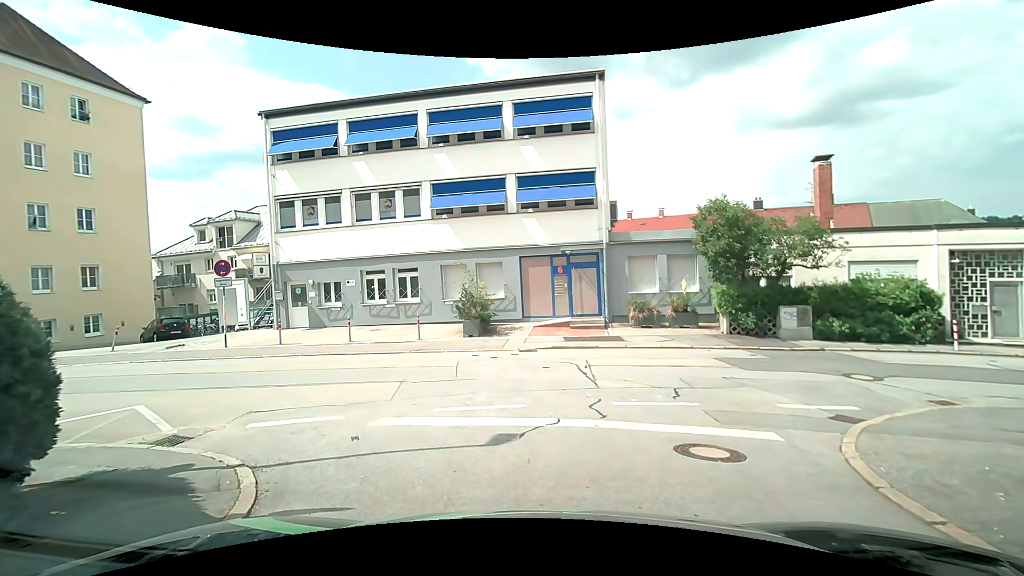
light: Day
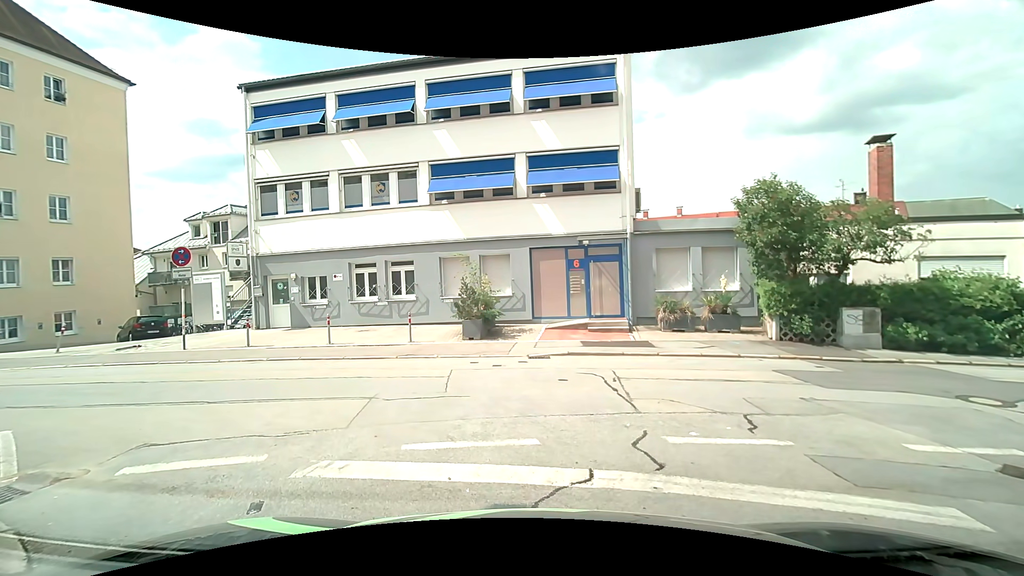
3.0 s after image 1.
(-0.1, +2.6) m; -3°
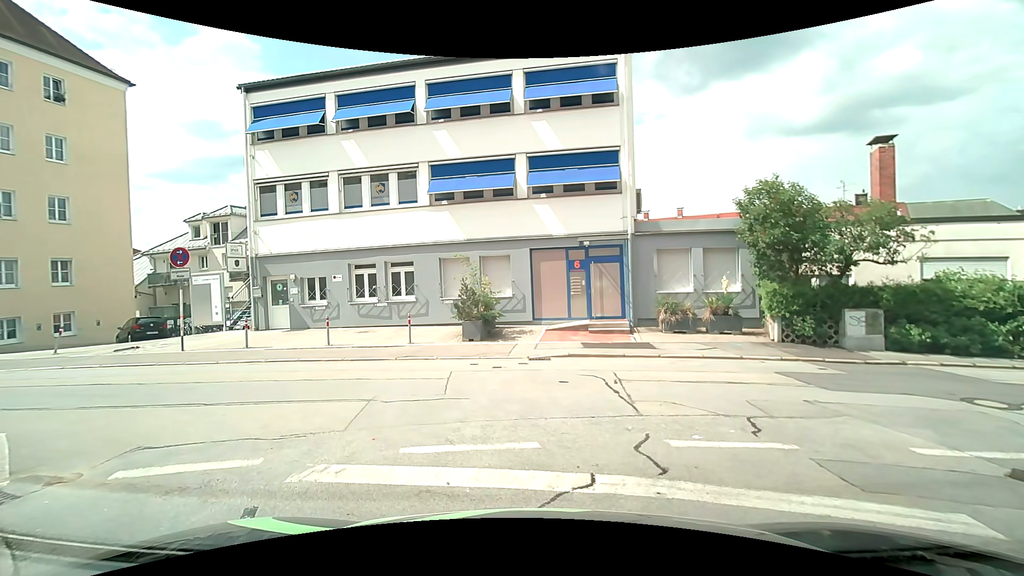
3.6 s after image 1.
(0.0, +0.1) m; 0°
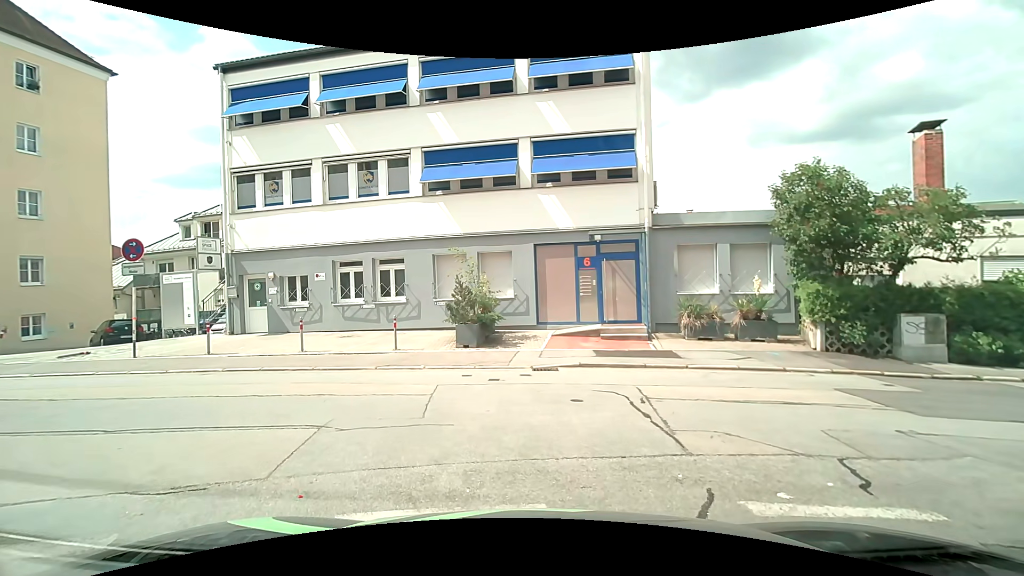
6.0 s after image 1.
(0.0, +2.0) m; 0°
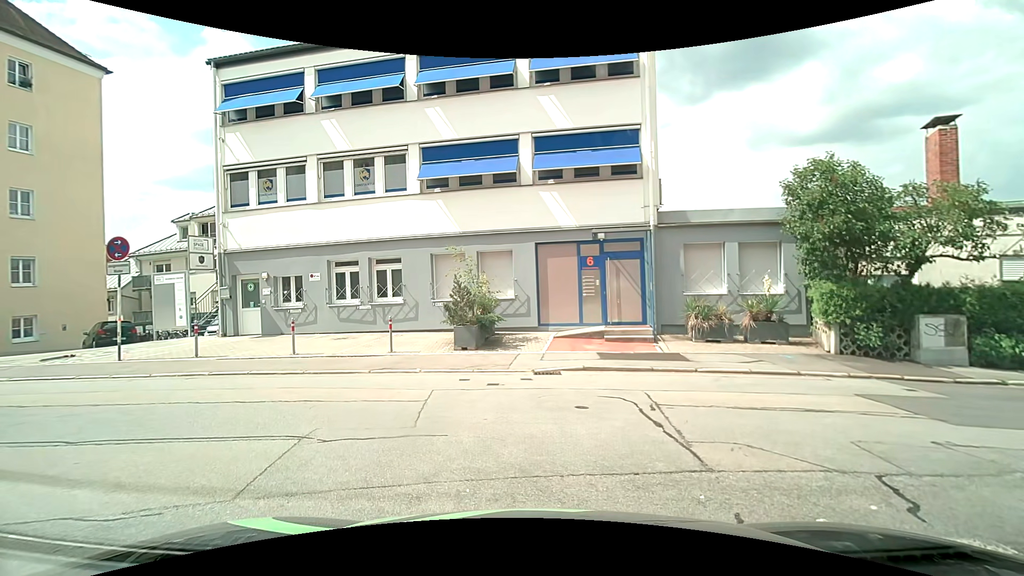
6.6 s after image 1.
(0.0, +0.5) m; 0°
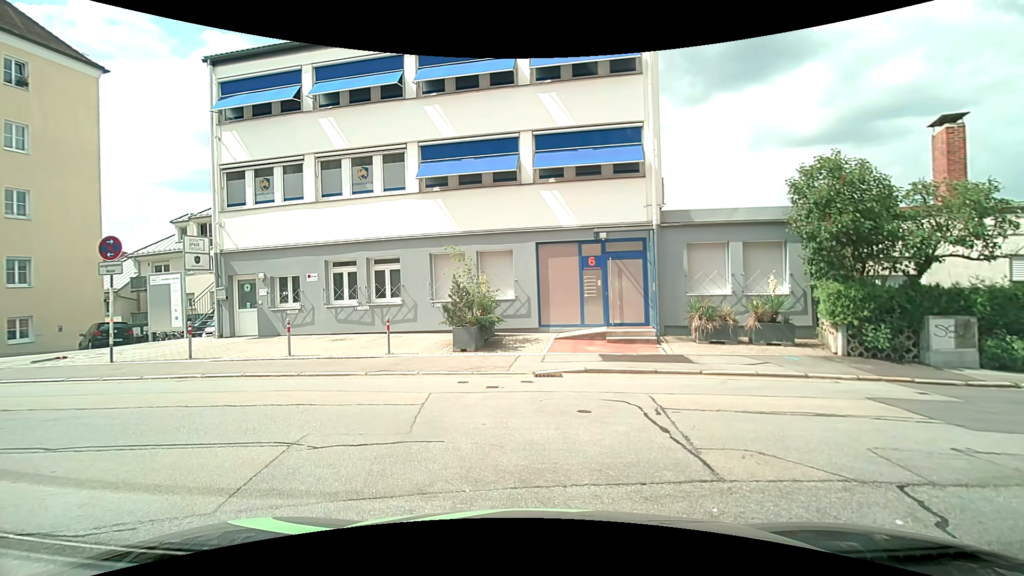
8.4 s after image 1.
(0.0, +0.3) m; 0°
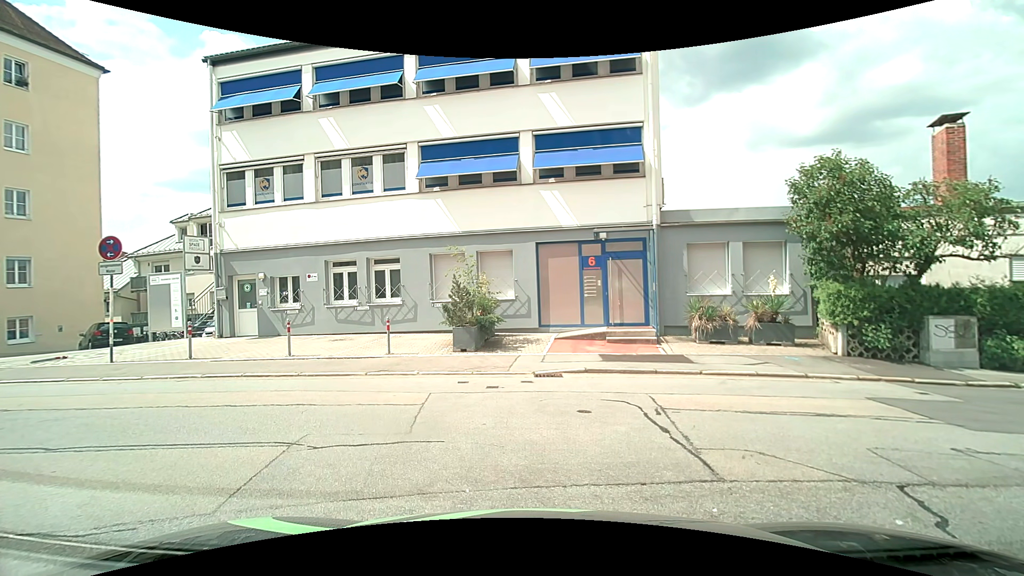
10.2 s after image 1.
(0.0, 0.0) m; 0°
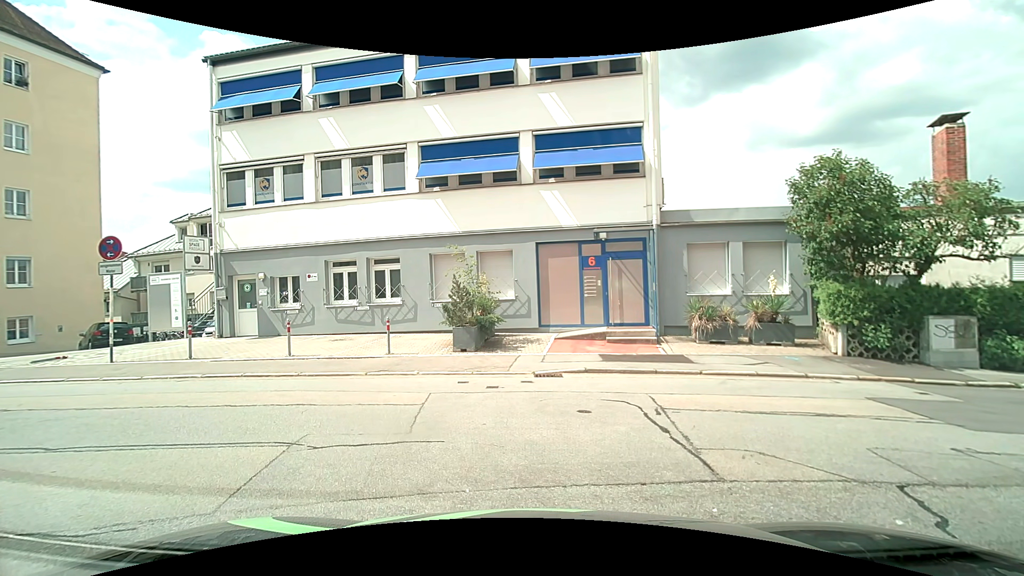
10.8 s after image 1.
(0.0, 0.0) m; 0°
